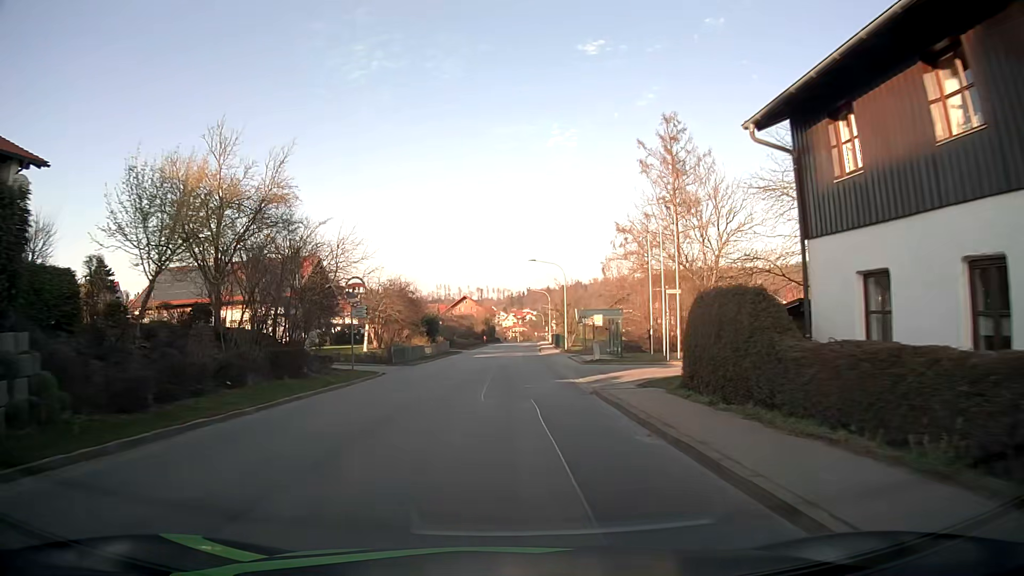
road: tertiary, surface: asphalt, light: Day
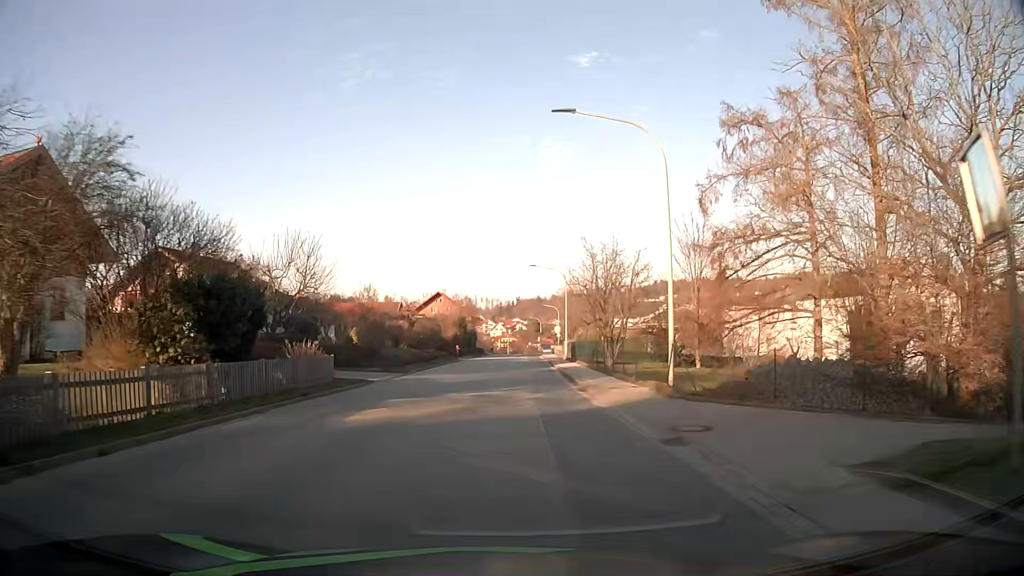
(+0.3, +37.5) m; +1°
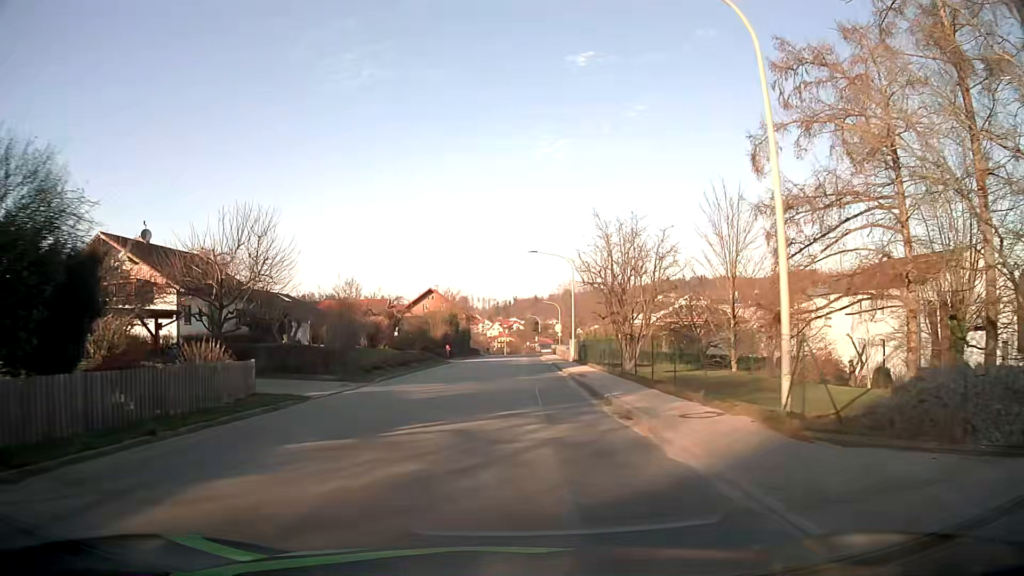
(0.0, +7.6) m; 0°
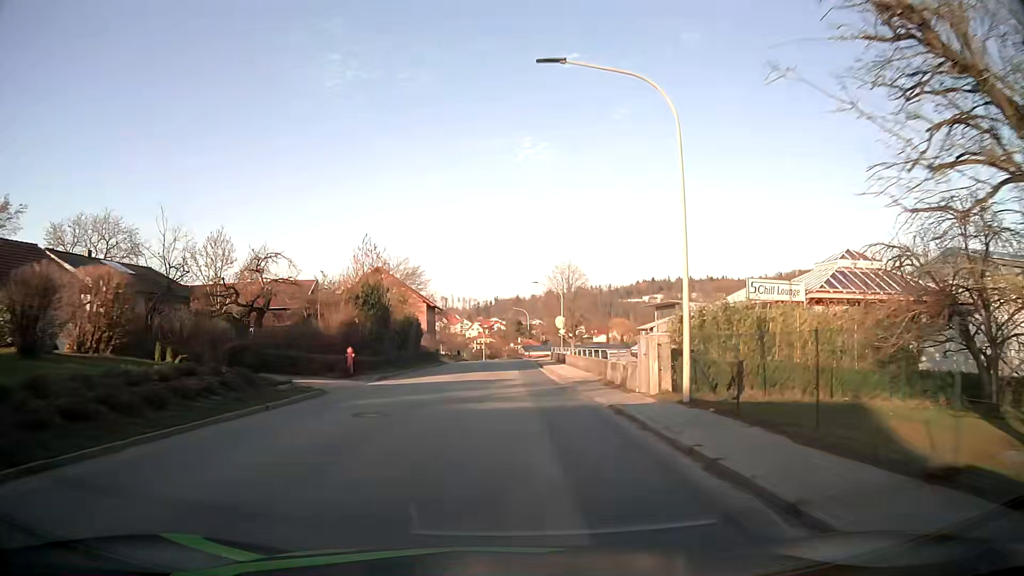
(+0.4, +30.9) m; +2°
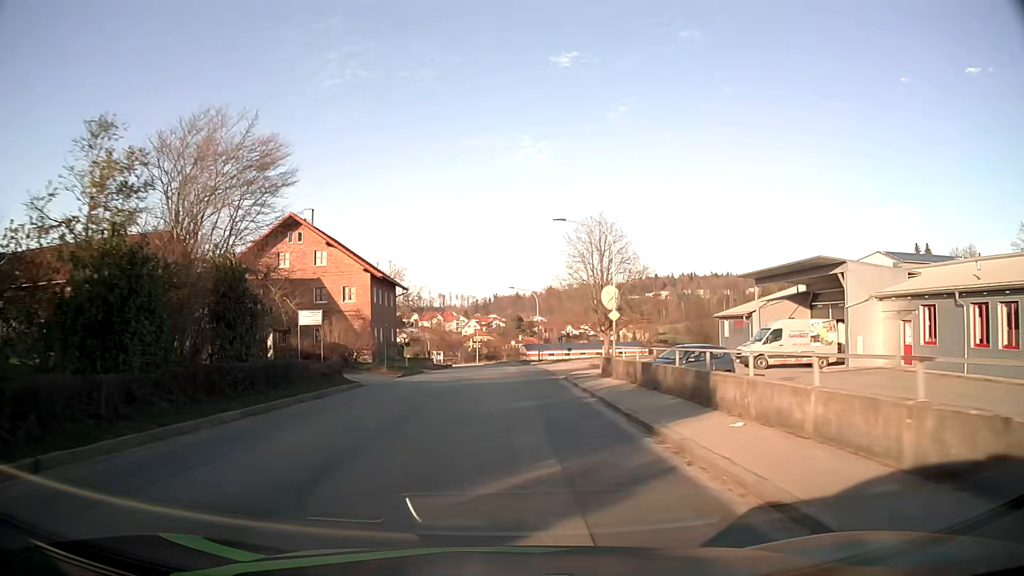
(+0.1, +31.6) m; 0°
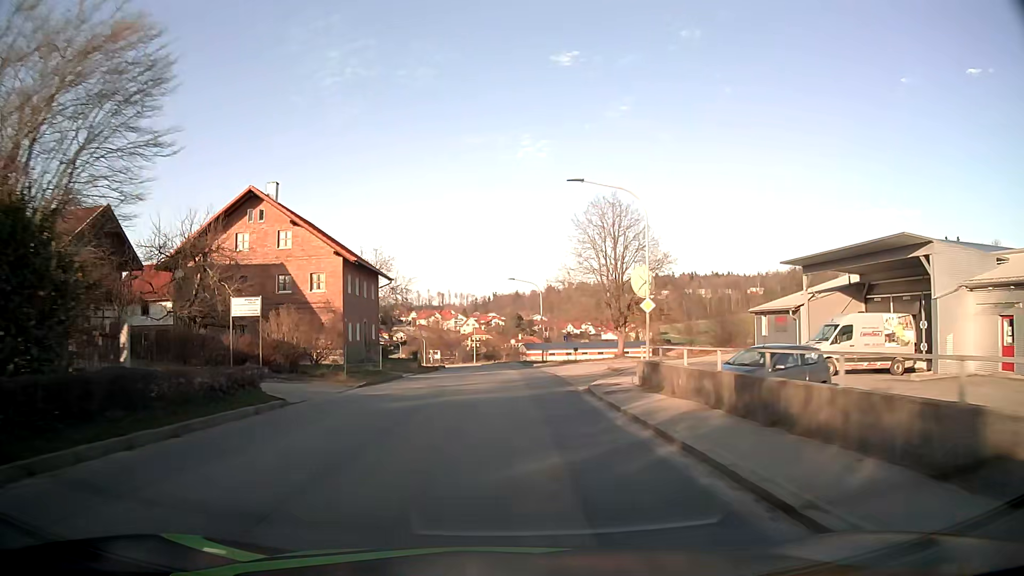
(0.0, +7.9) m; 0°
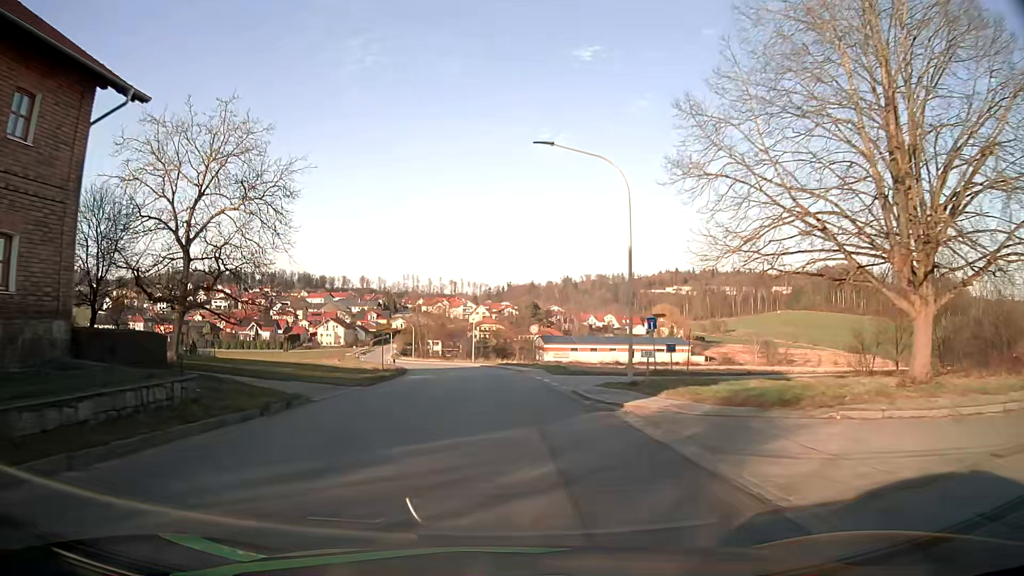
(-0.2, +38.6) m; -2°
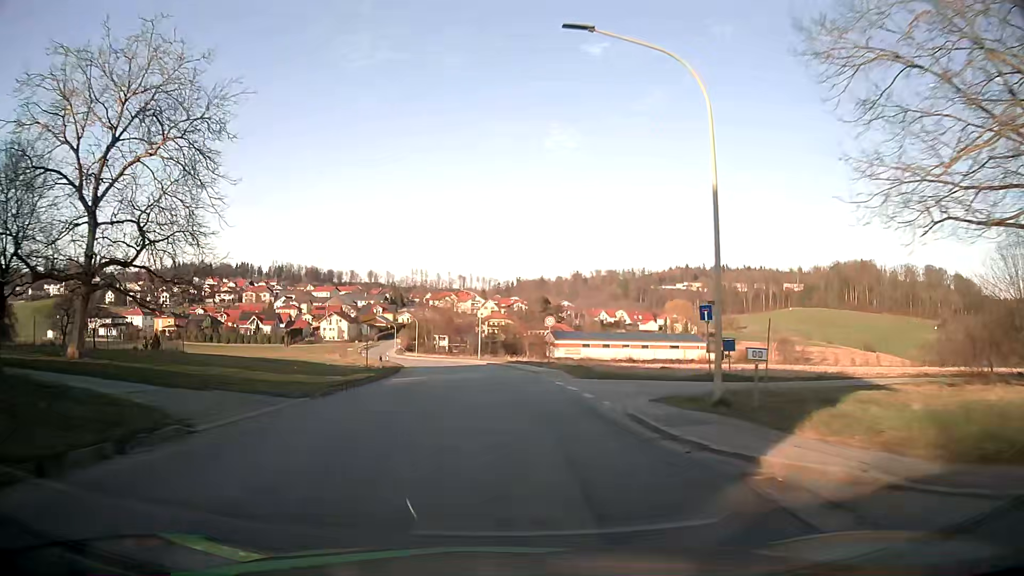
(0.0, +7.7) m; -1°
(0, +10) (0, +20) (-1, +30) (-2, +40) (-3, +50) (-4, +60) (-6, +70) (-8, +79) (-10, +89) (-13, +99) m
